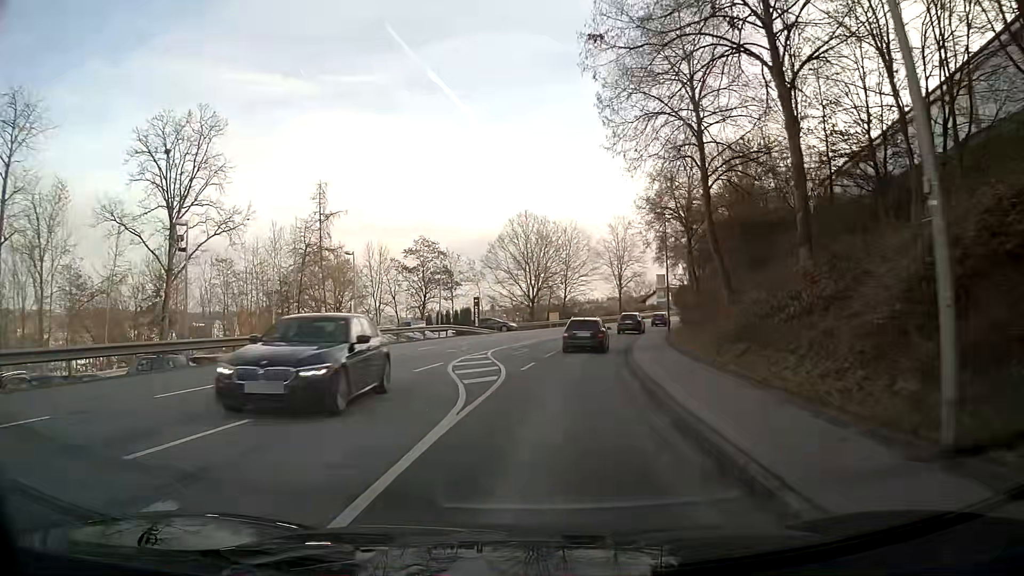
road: tertiary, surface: asphalt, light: Day
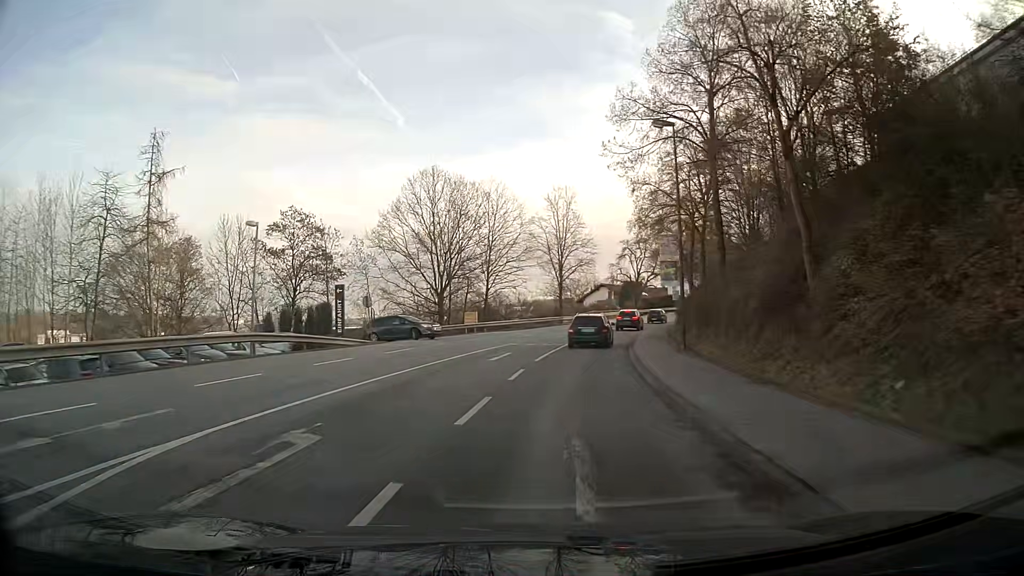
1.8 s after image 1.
(+1.3, +21.8) m; +7°
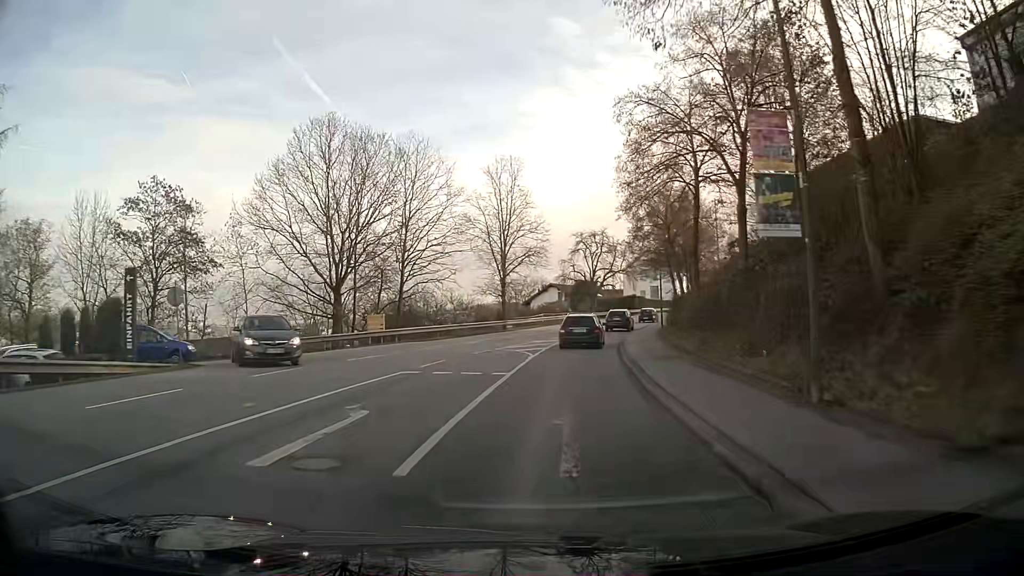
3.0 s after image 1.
(+0.6, +14.7) m; +4°
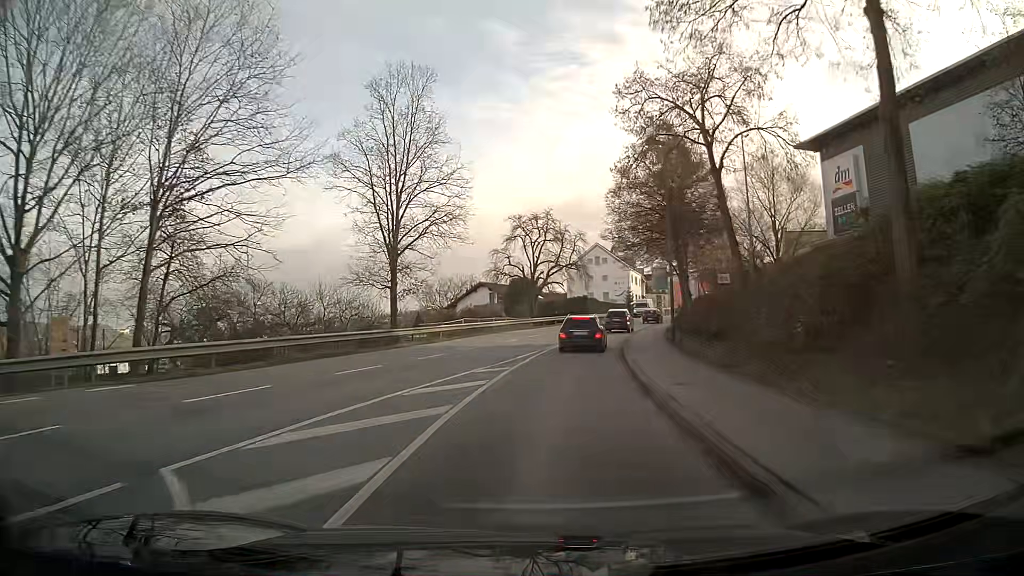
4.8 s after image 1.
(+0.9, +21.7) m; +5°
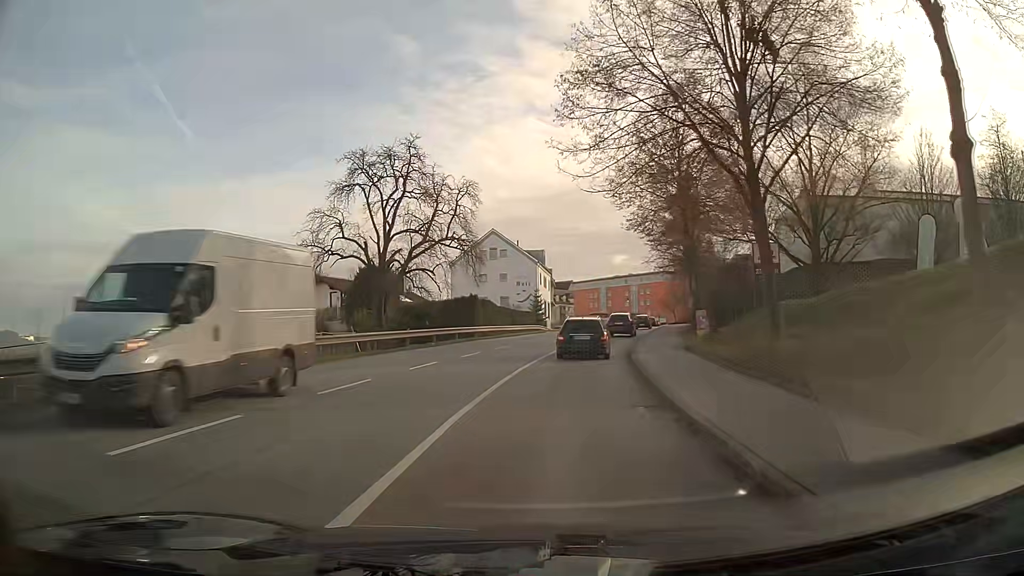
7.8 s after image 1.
(+2.7, +32.8) m; +9°
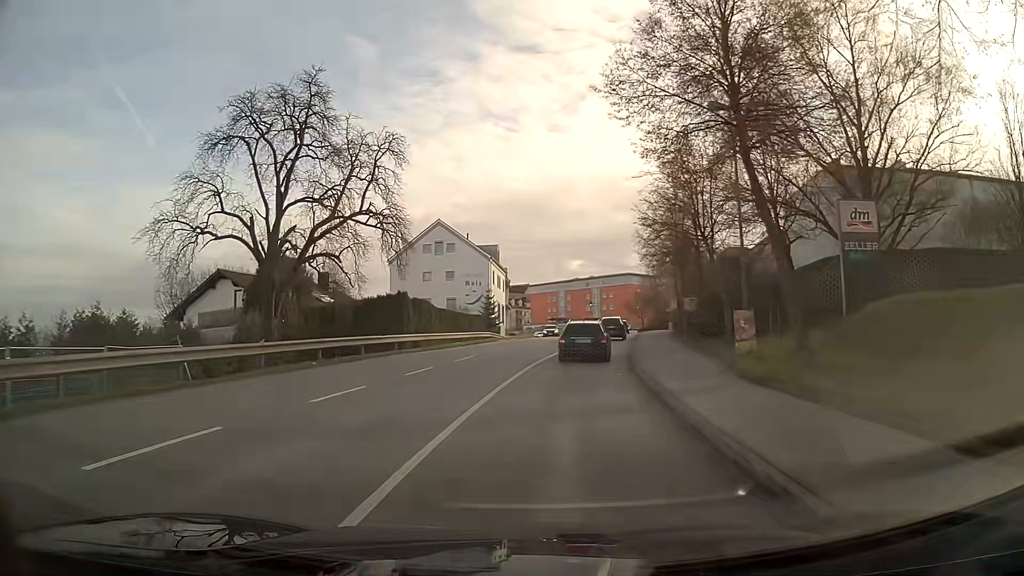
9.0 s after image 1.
(+0.3, +12.4) m; +3°
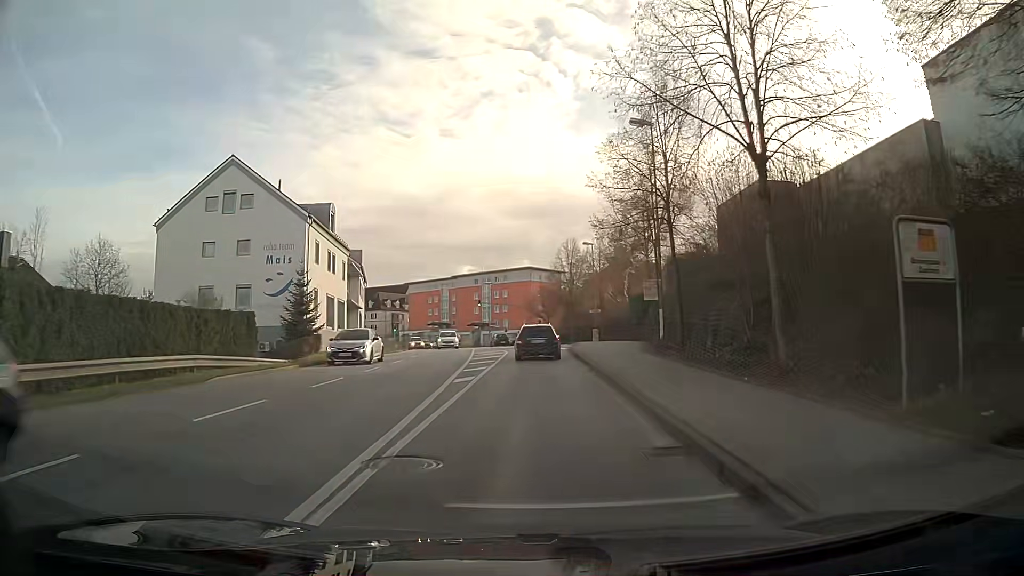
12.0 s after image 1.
(+3.0, +31.6) m; +9°
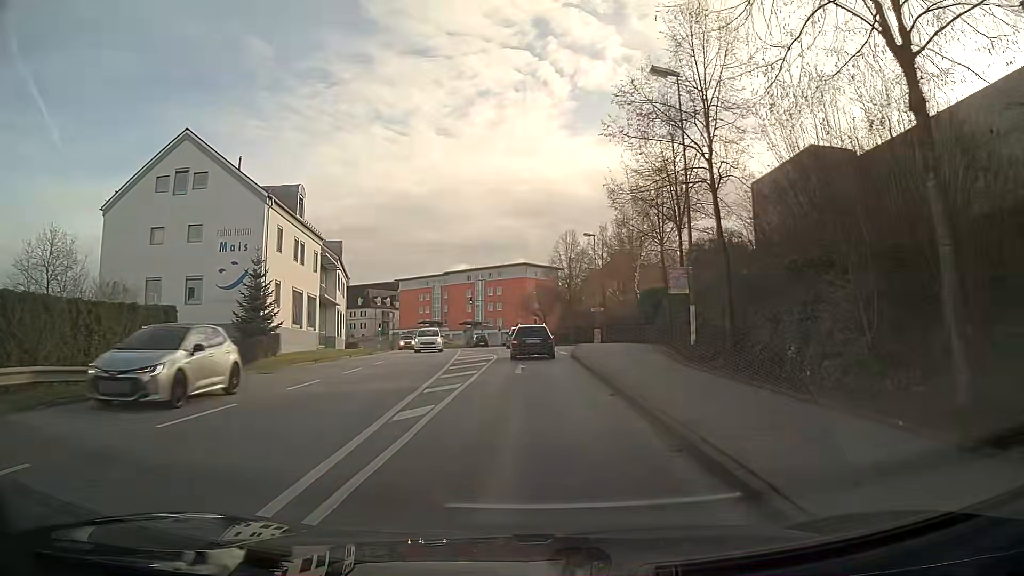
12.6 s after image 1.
(0.0, +6.6) m; 0°
(0, +10) (0, +20) (0, +30) (0, +40) (-1, +50) (-3, +60) (-4, +70) (-7, +79) (-10, +89) (-13, +98) m
